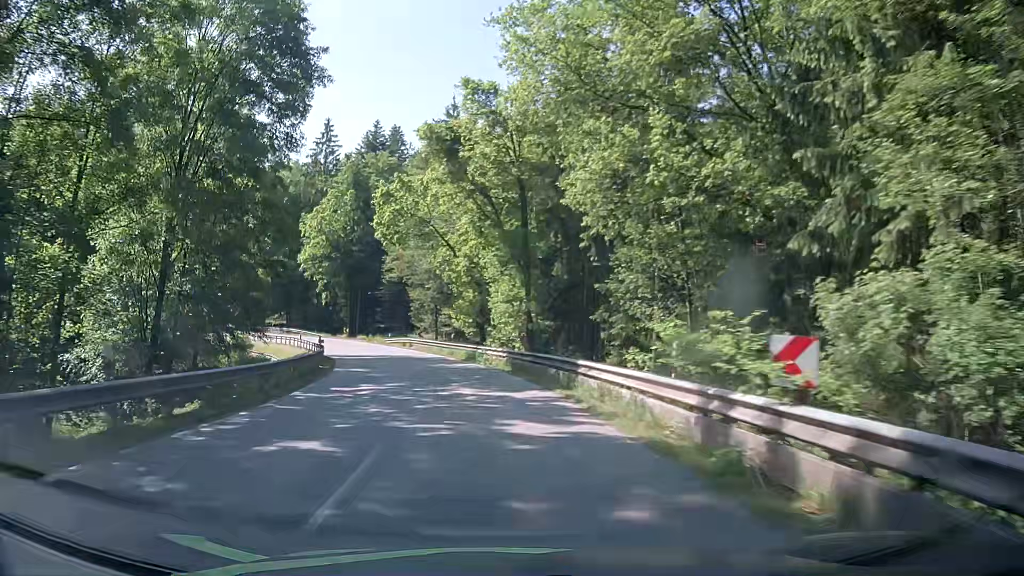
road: secondary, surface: asphalt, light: Day
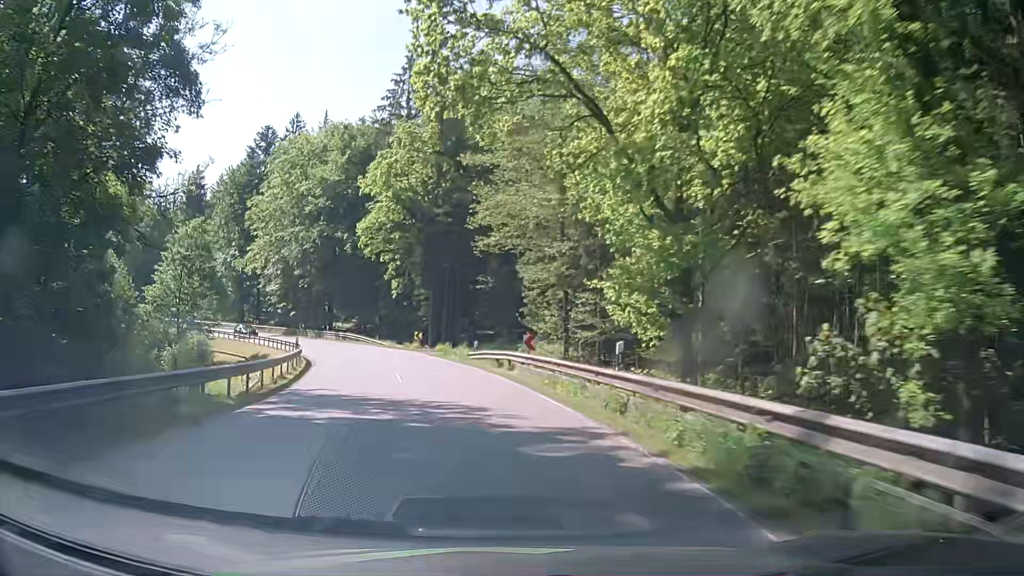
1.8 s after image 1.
(-2.6, +28.8) m; -10°
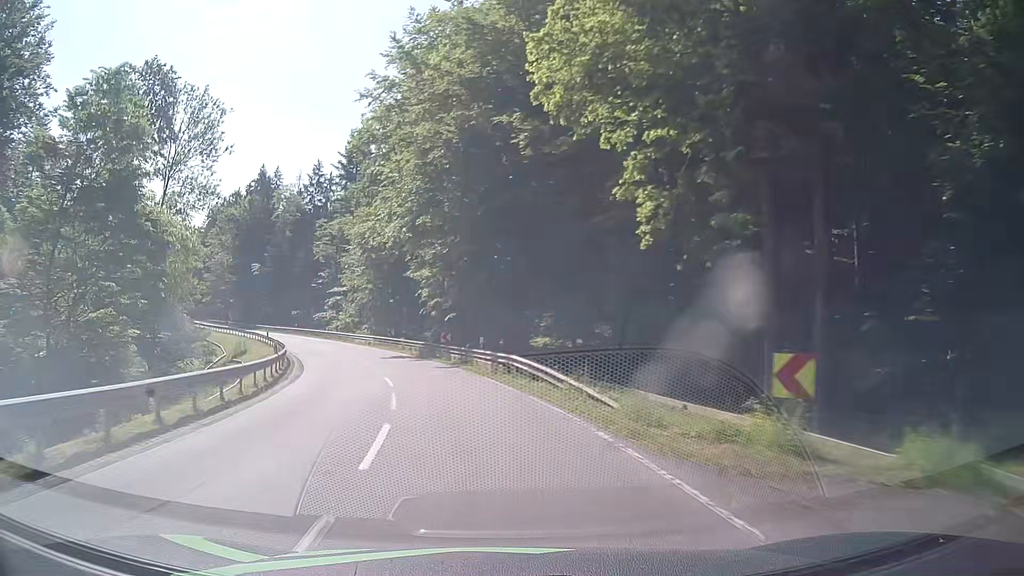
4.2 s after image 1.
(-6.1, +37.4) m; -21°
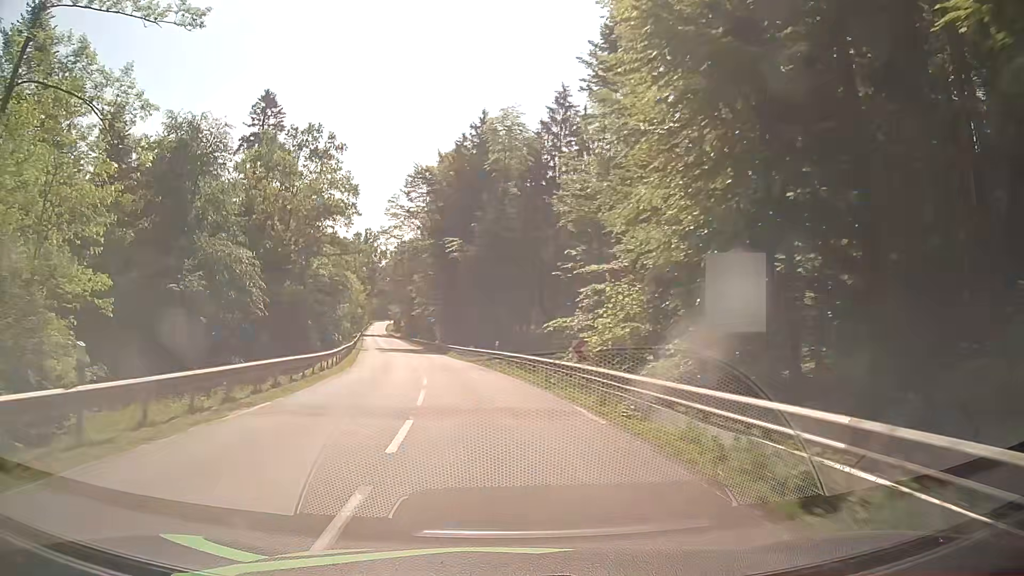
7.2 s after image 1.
(-10.0, +46.1) m; -23°
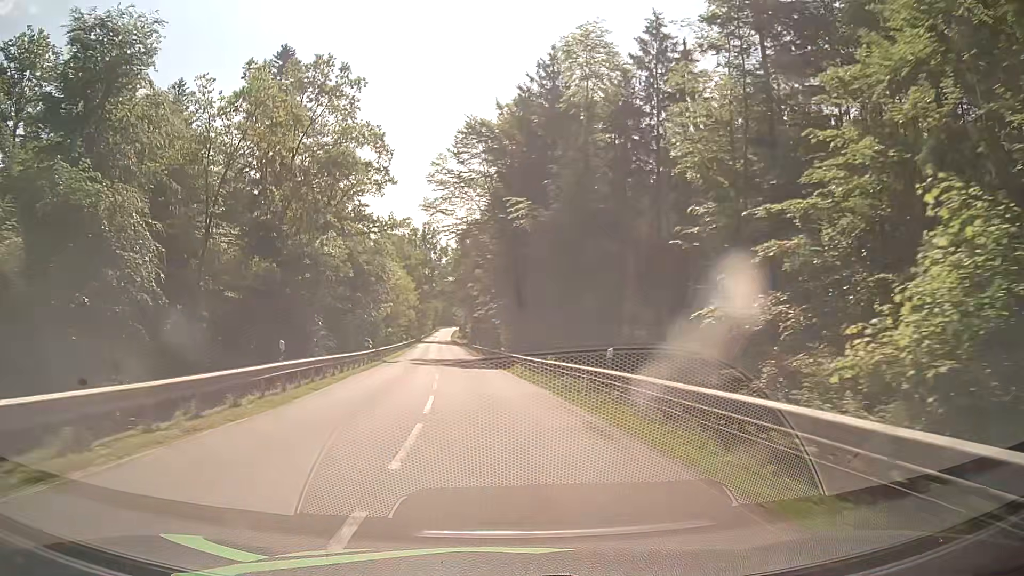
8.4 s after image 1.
(-1.1, +18.9) m; -6°
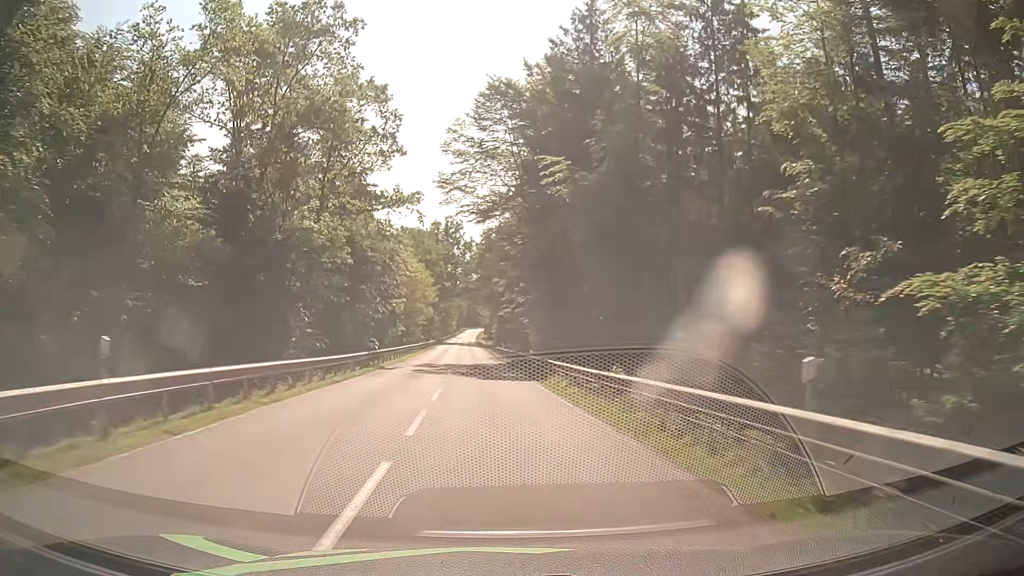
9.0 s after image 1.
(-0.2, +9.5) m; -3°
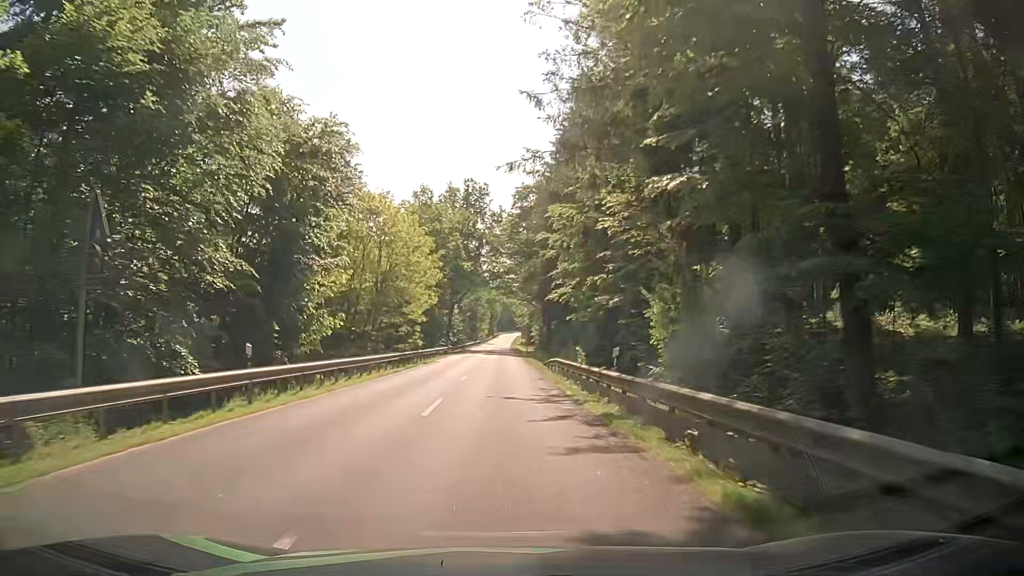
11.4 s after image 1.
(-1.2, +38.1) m; -3°
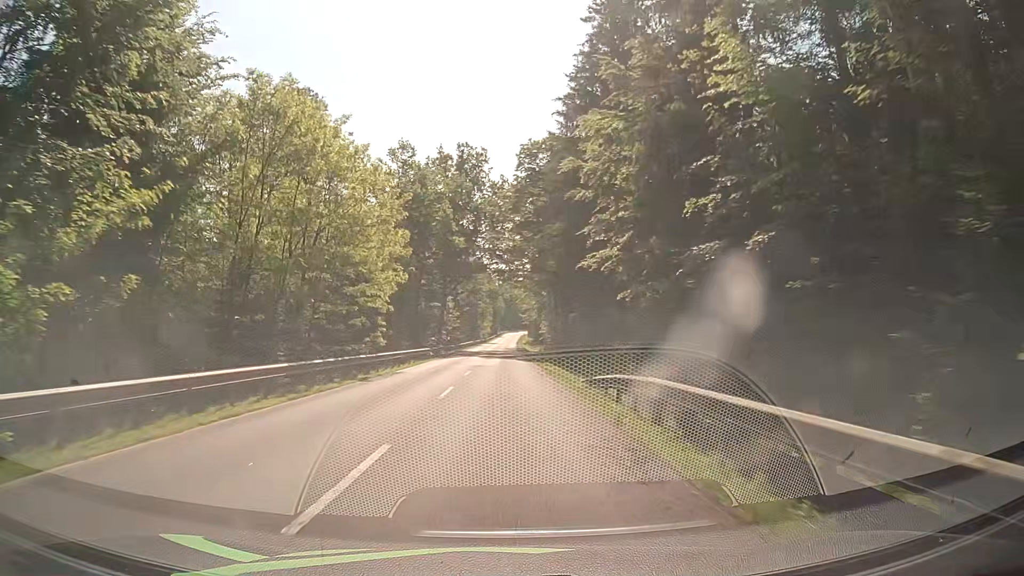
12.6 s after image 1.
(0.0, +19.2) m; 0°
(0, +10) (0, +20) (0, +30) (0, +40) (0, +50) (-1, +60) (0, +70) (0, +80) (0, +90) (0, +100) m
